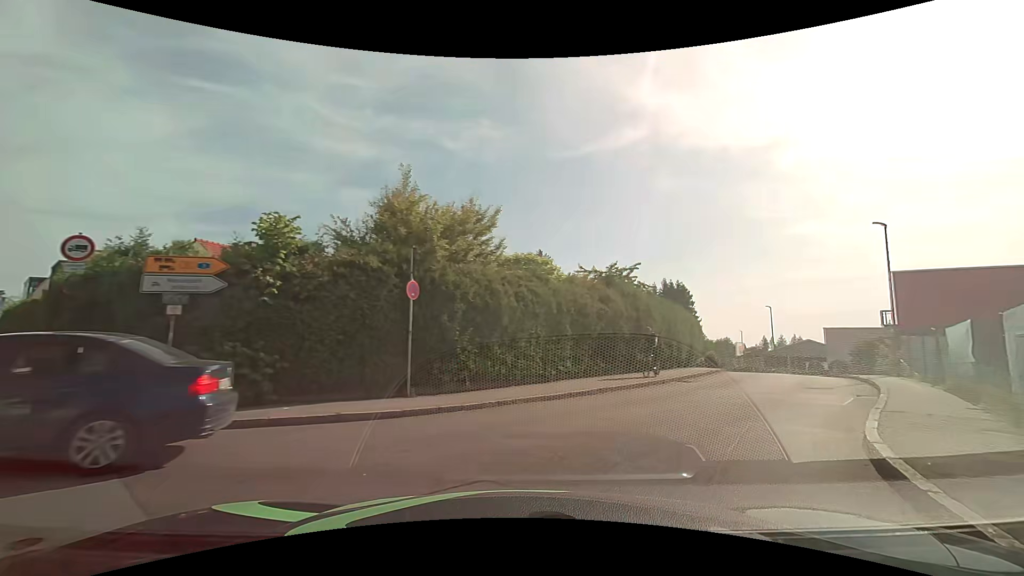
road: residential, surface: asphalt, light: Day
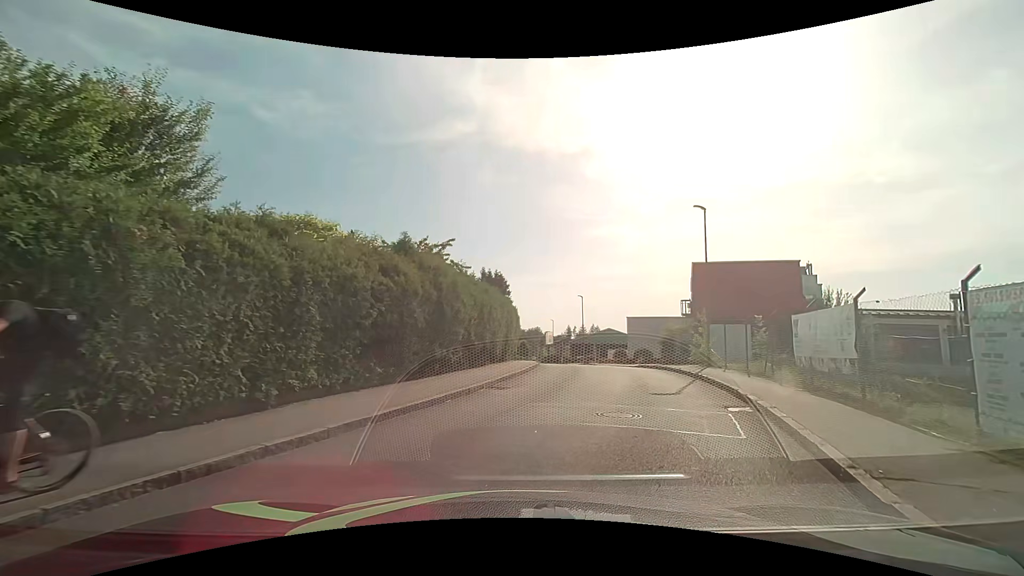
(+1.4, +6.1) m; +20°
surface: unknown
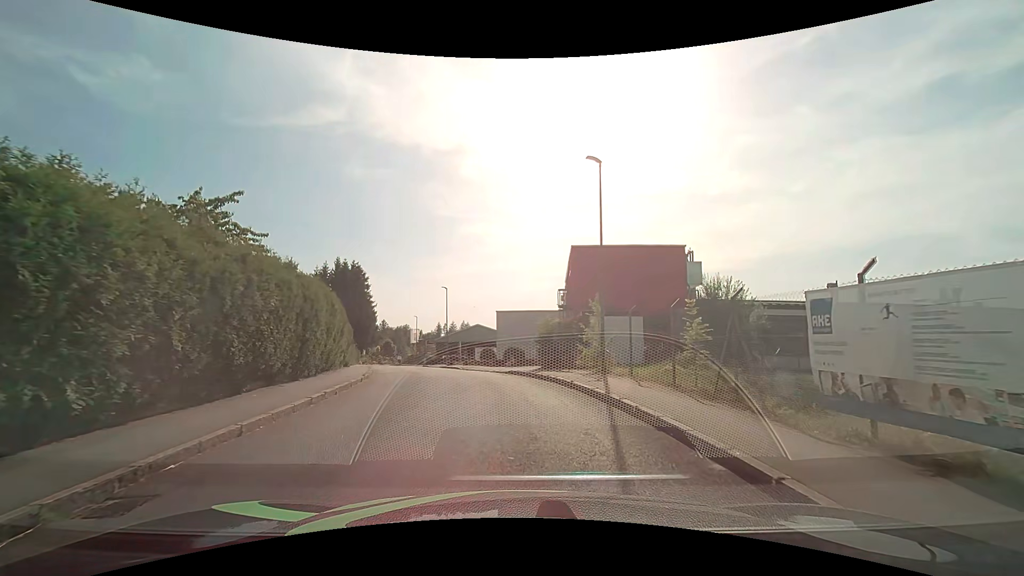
(+1.5, +8.2) m; +16°
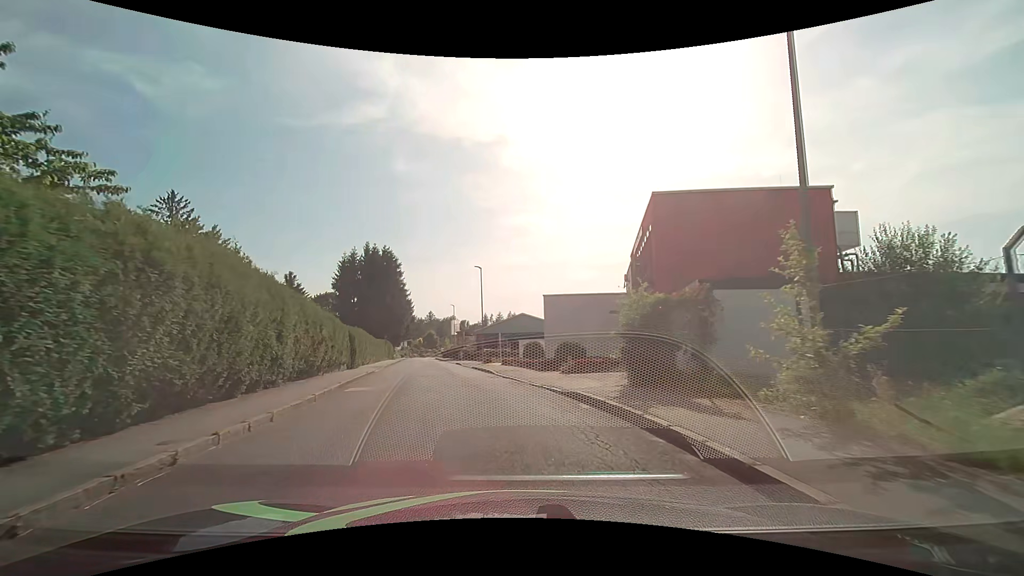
(-0.2, +10.9) m; -5°
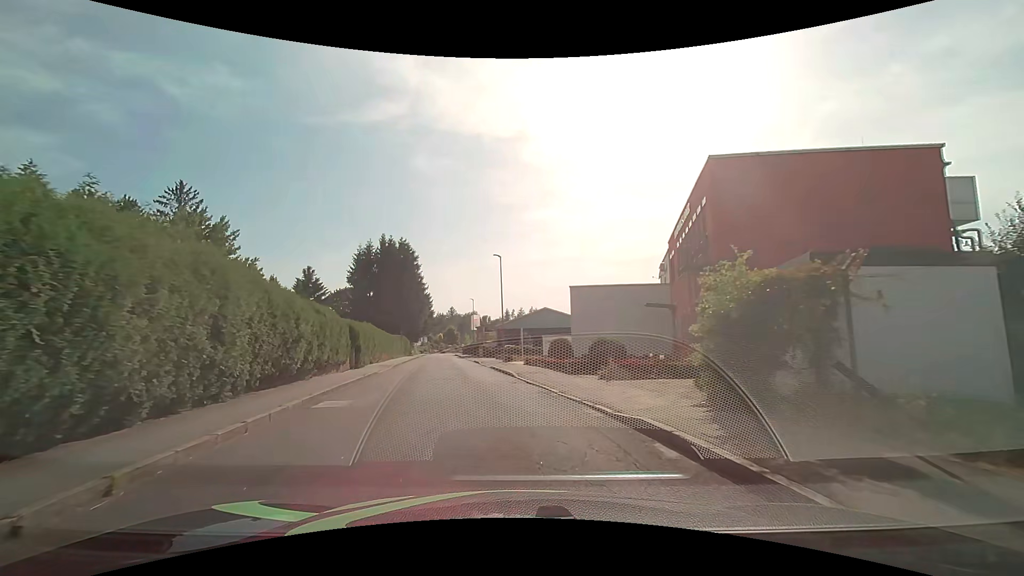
(-0.1, +4.1) m; -2°
